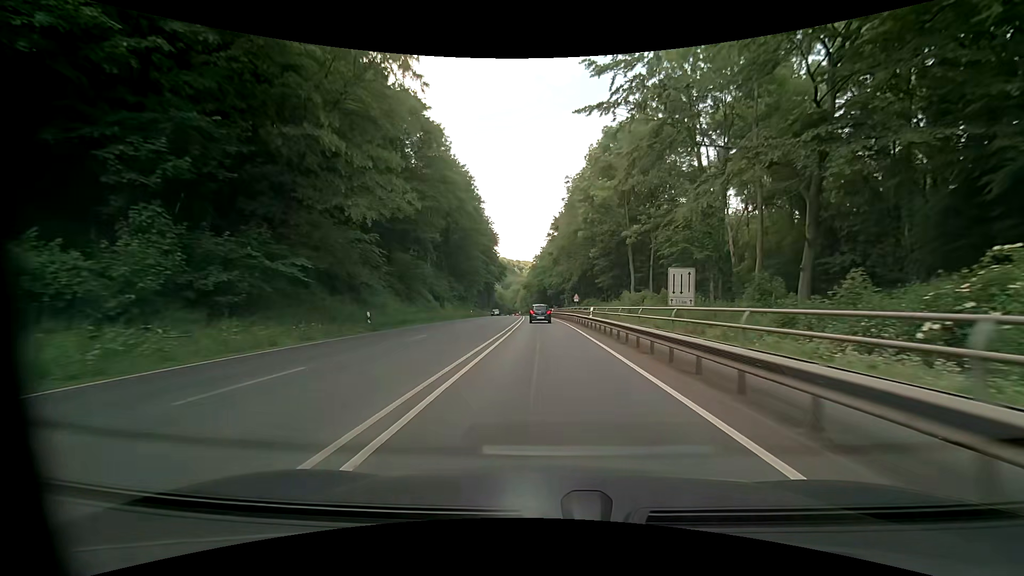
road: primary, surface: asphalt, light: Day
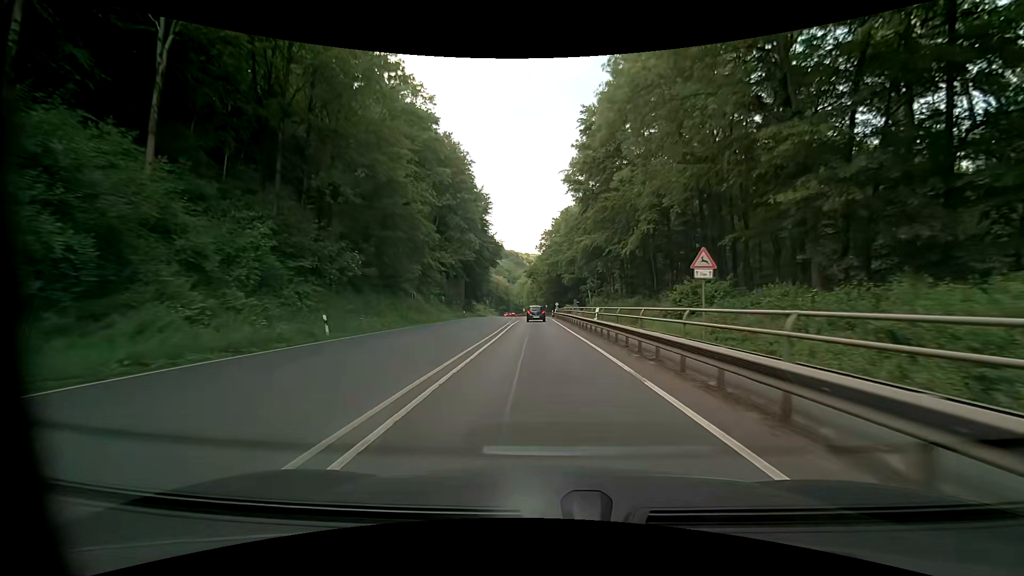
(-0.5, +53.9) m; -1°
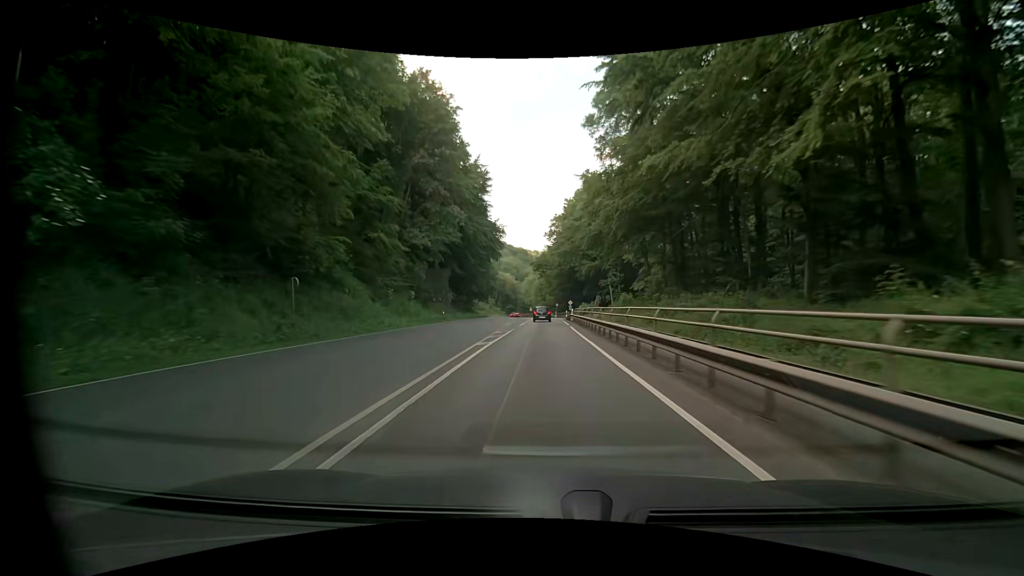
(-0.2, +21.8) m; -1°
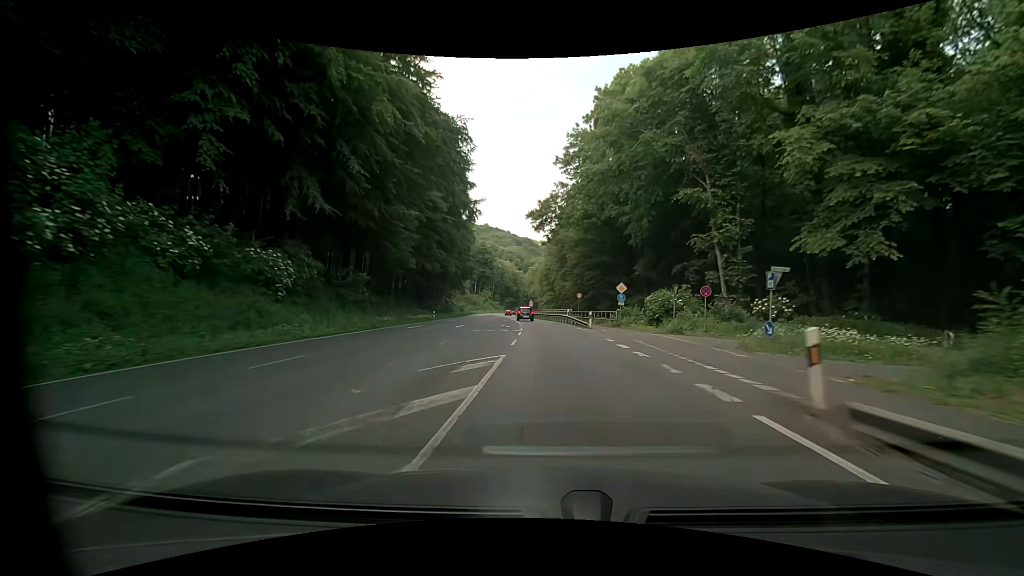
(-0.6, +55.1) m; -1°
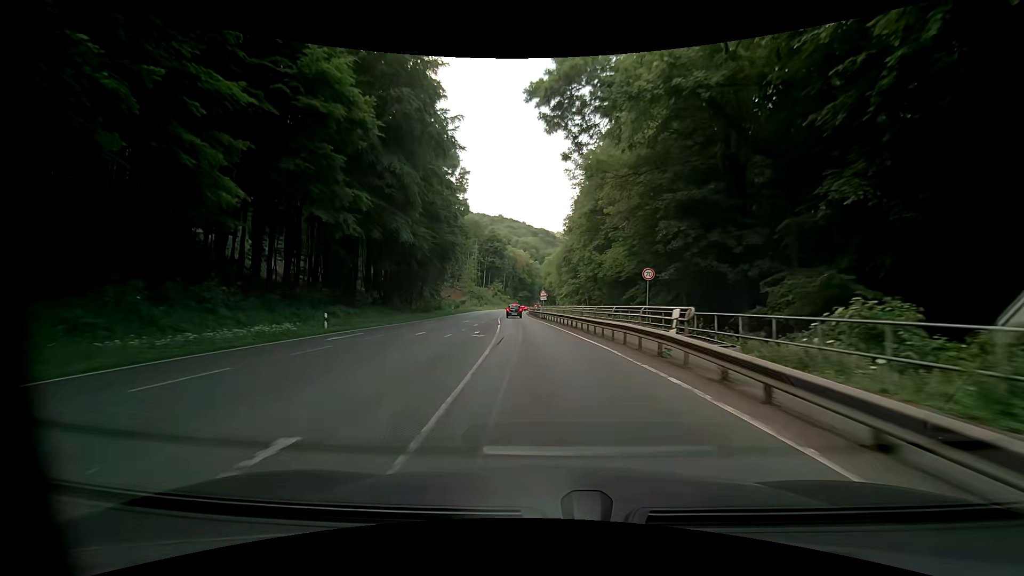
(+0.1, +33.1) m; -1°
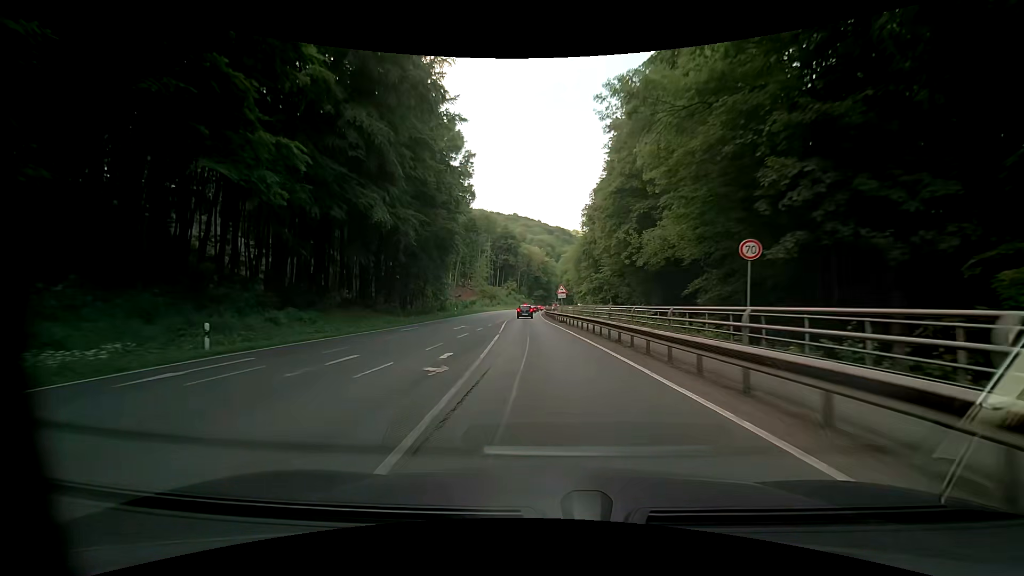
(-0.2, +11.0) m; -2°
(0, +10) (0, +20) (-1, +30) (-1, +40) (-2, +50) (-2, +60) (-3, +70) (-3, +80) (-4, +90) (-4, +100) m
